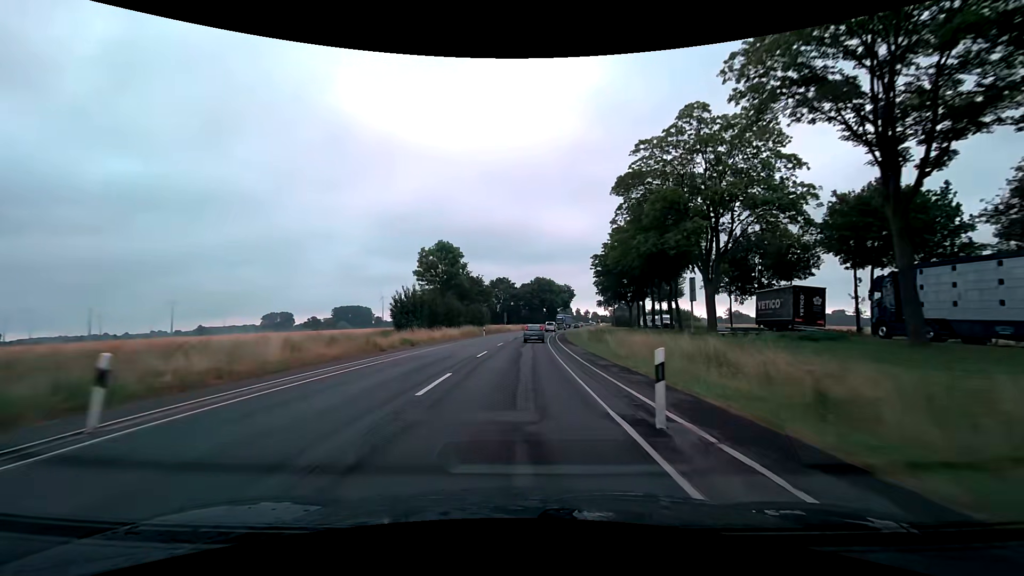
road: secondary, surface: asphalt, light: Day
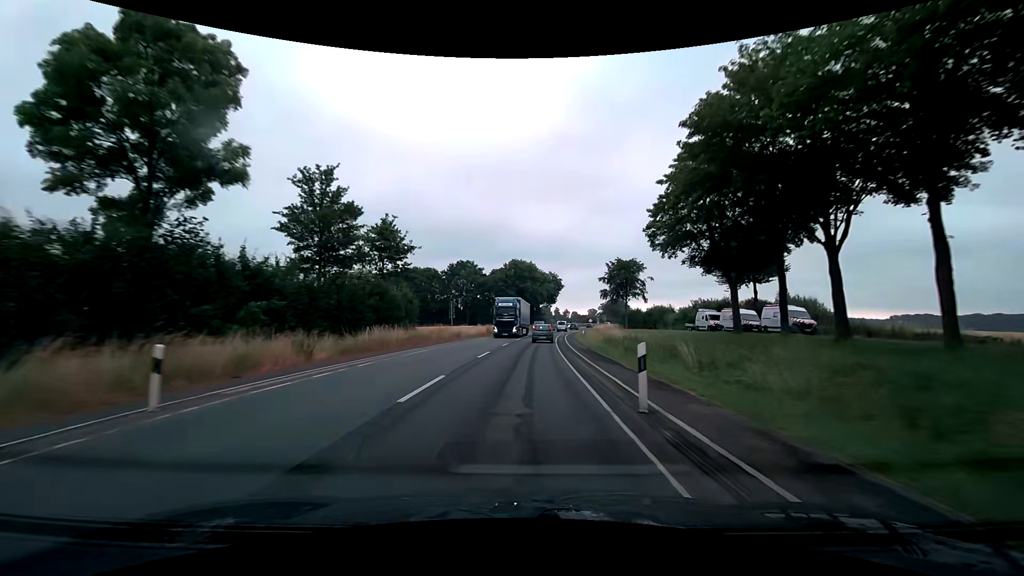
(+1.1, +49.3) m; +3°
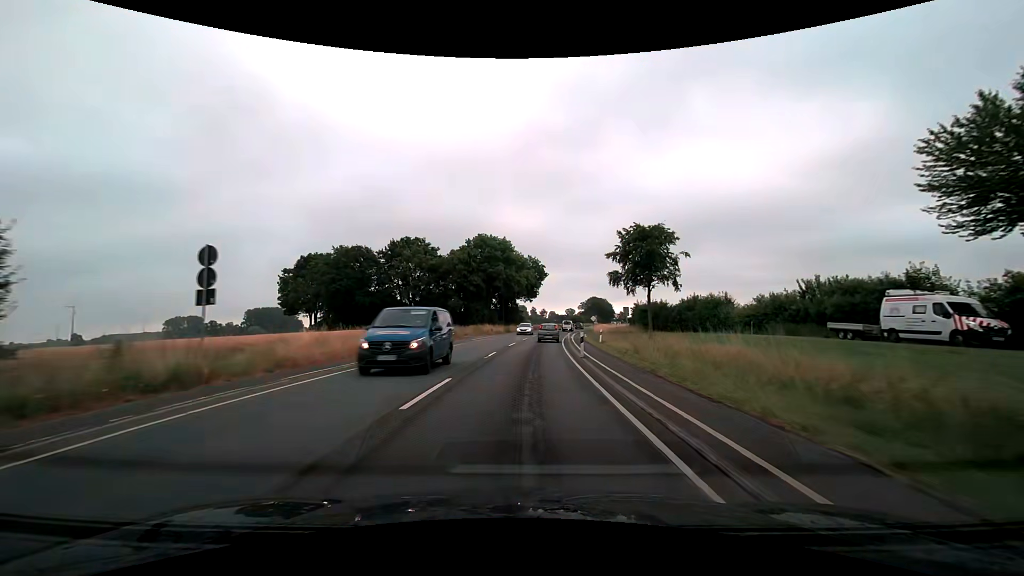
(+0.7, +36.7) m; +3°
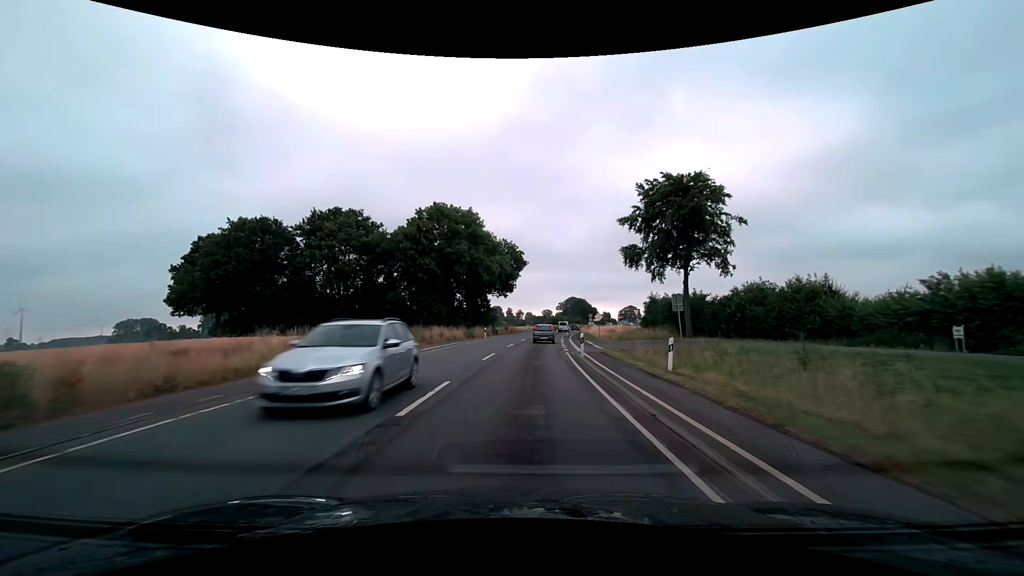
(+0.4, +24.4) m; +2°
(0, +10) (0, +20) (+1, +30) (+1, +40) (+2, +50) (+3, +60) (+4, +70) (+5, +80) (+6, +90) (+8, +100) m
